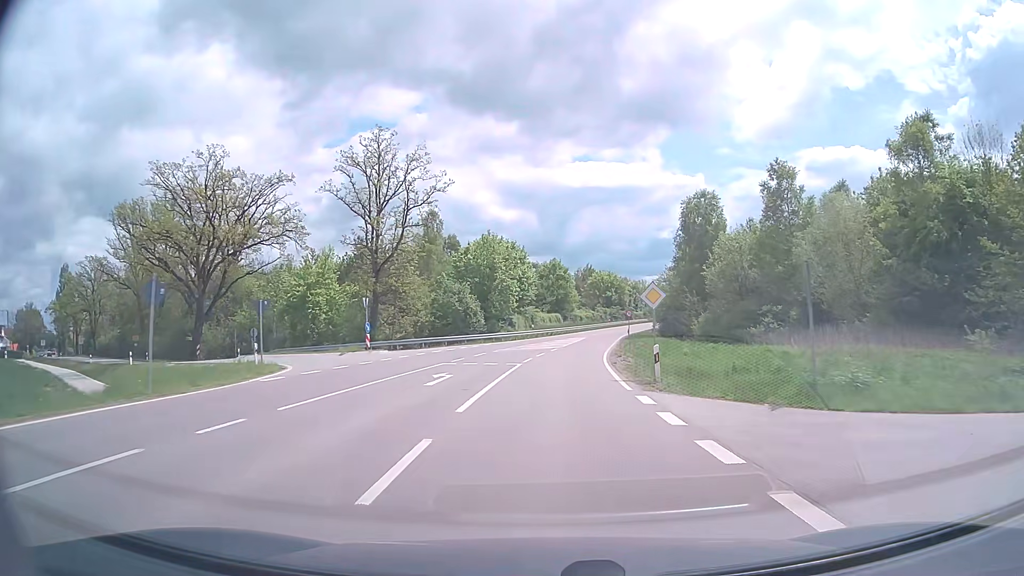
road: tertiary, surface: asphalt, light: Day
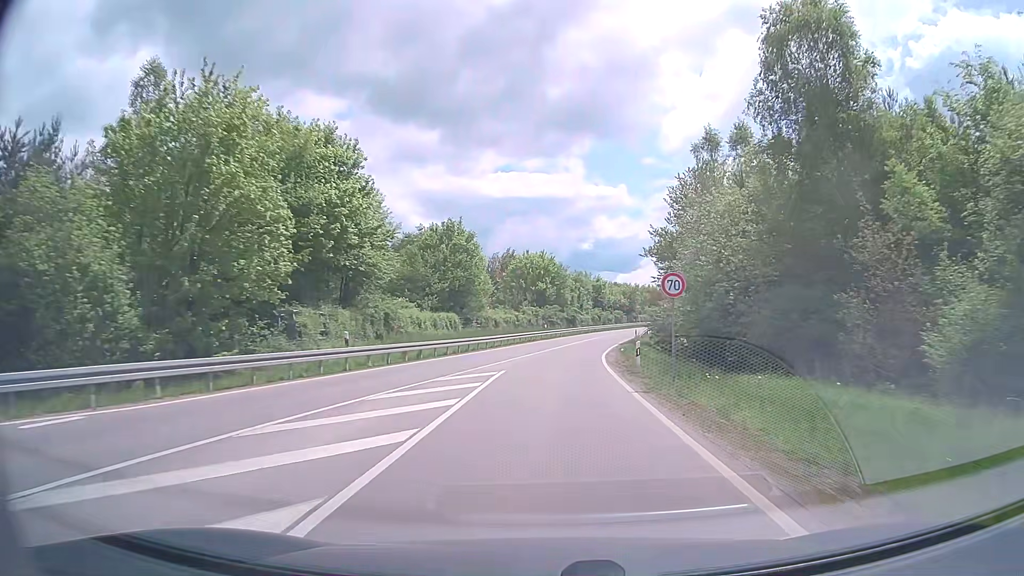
(+2.7, +45.6) m; +7°
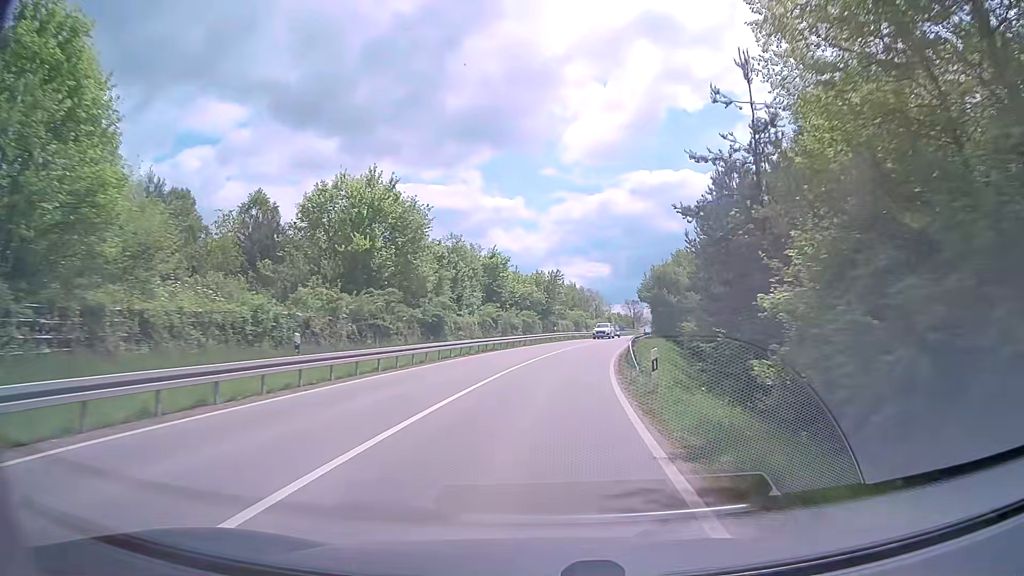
(+3.5, +45.4) m; +9°
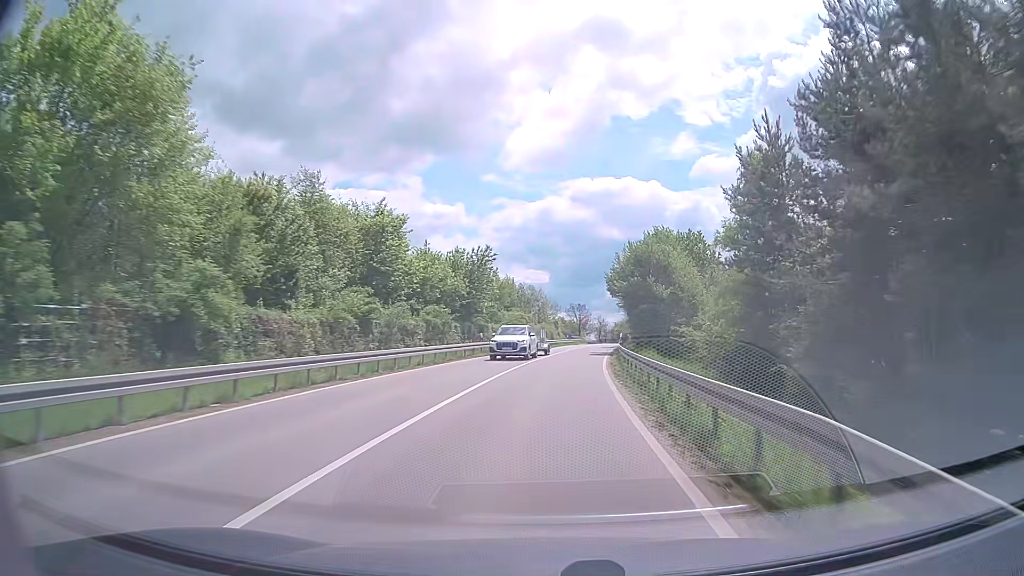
(+0.9, +22.6) m; +5°
(0, +10) (+1, +20) (+1, +30) (+2, +40) (+4, +50) (+5, +60) (+6, +70) (+7, +80) (+9, +89) (+10, +99) m
